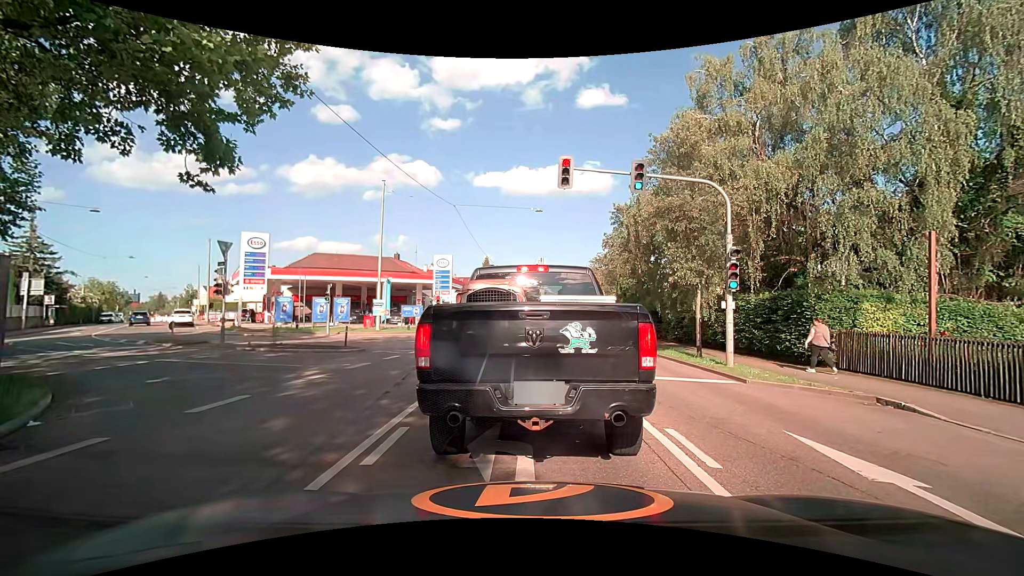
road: secondary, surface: asphalt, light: Day
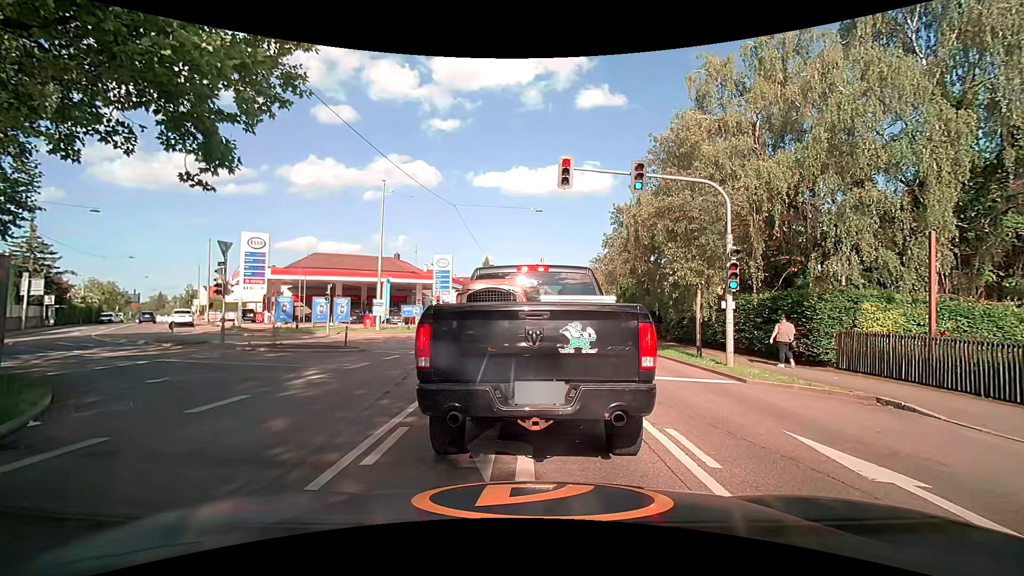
(0.0, 0.0) m; 0°
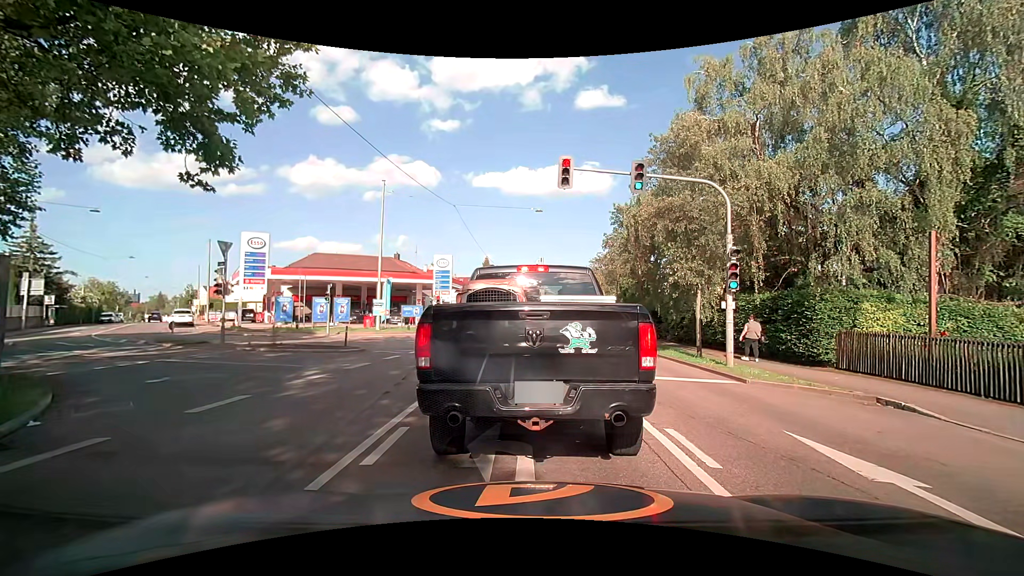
(0.0, 0.0) m; 0°
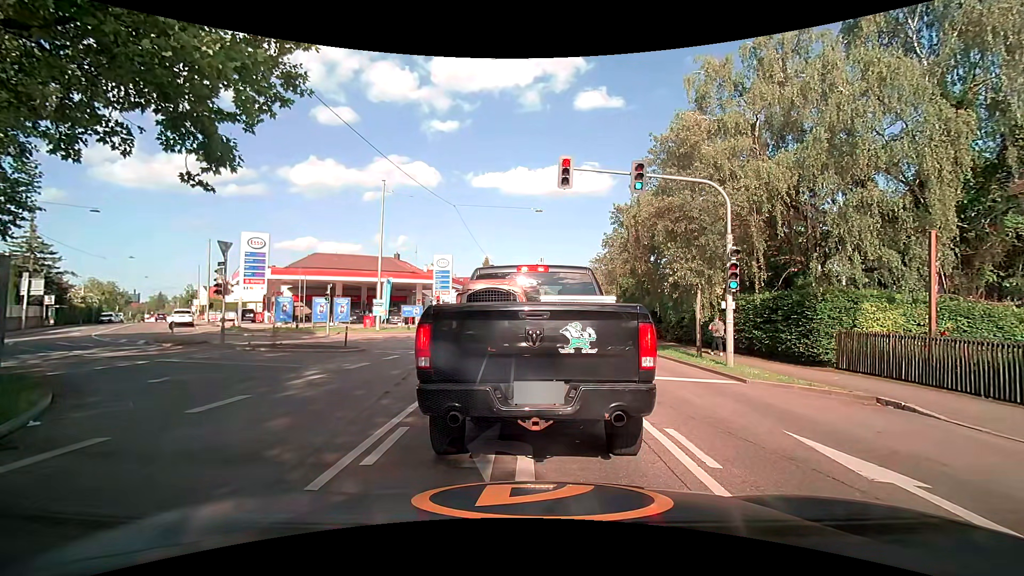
(0.0, 0.0) m; 0°
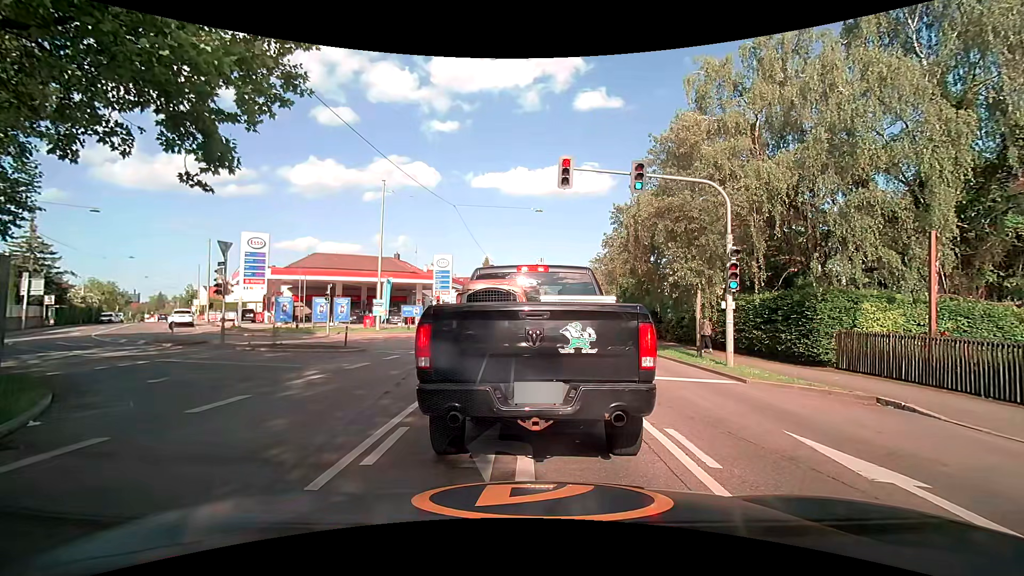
(0.0, 0.0) m; 0°
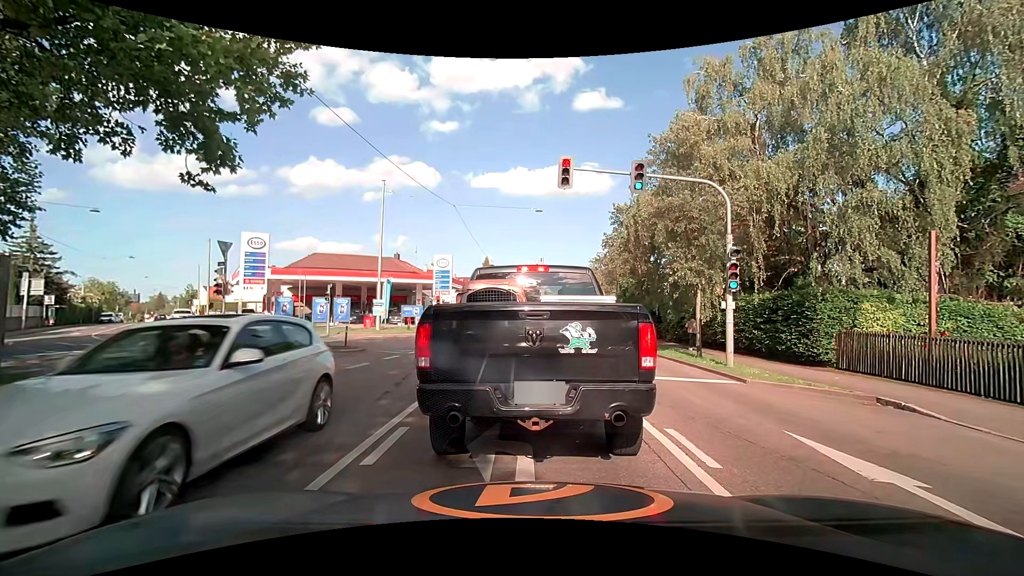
(0.0, 0.0) m; 0°
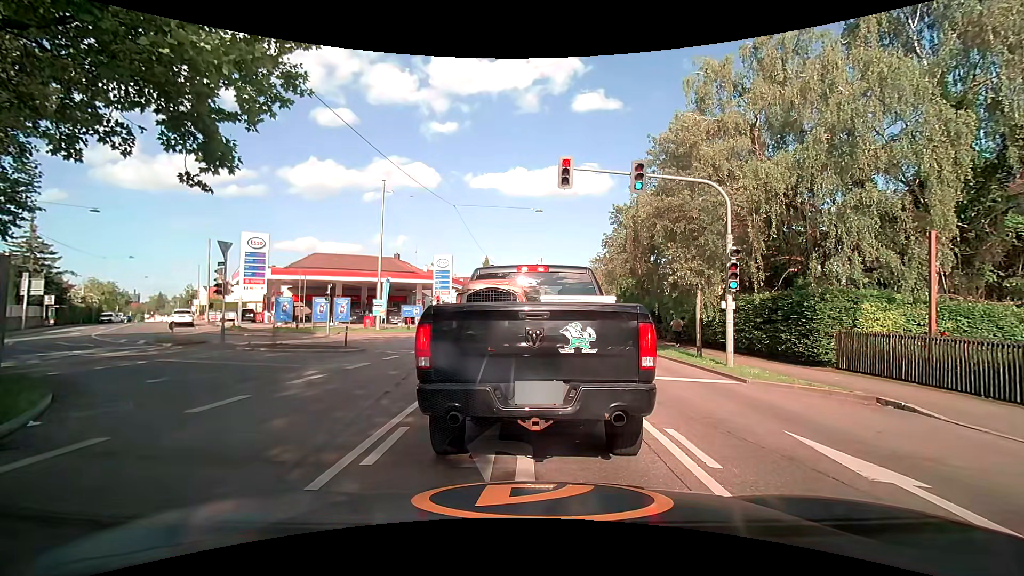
(0.0, 0.0) m; 0°
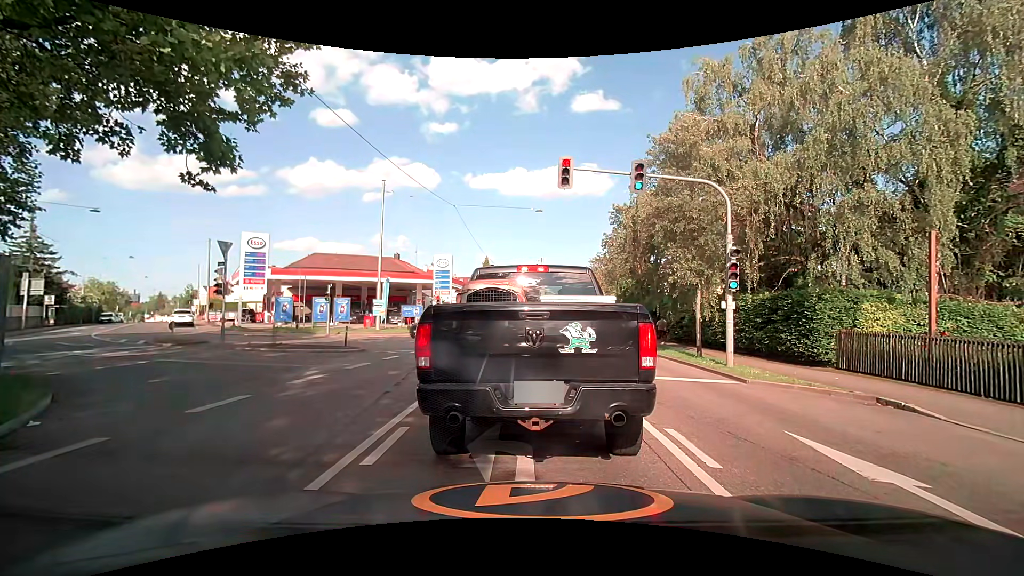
(0.0, 0.0) m; 0°
